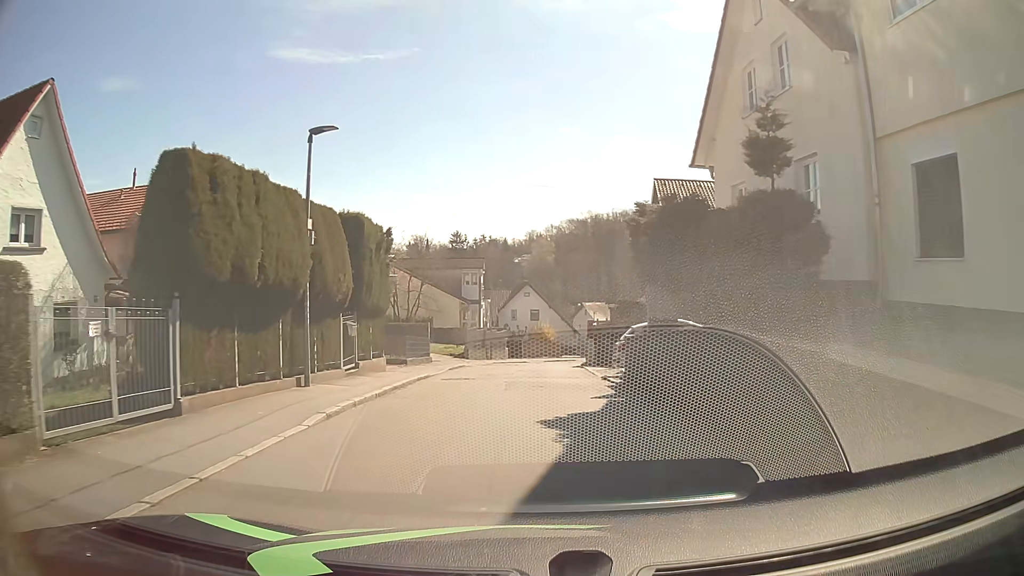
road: residential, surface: asphalt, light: Day
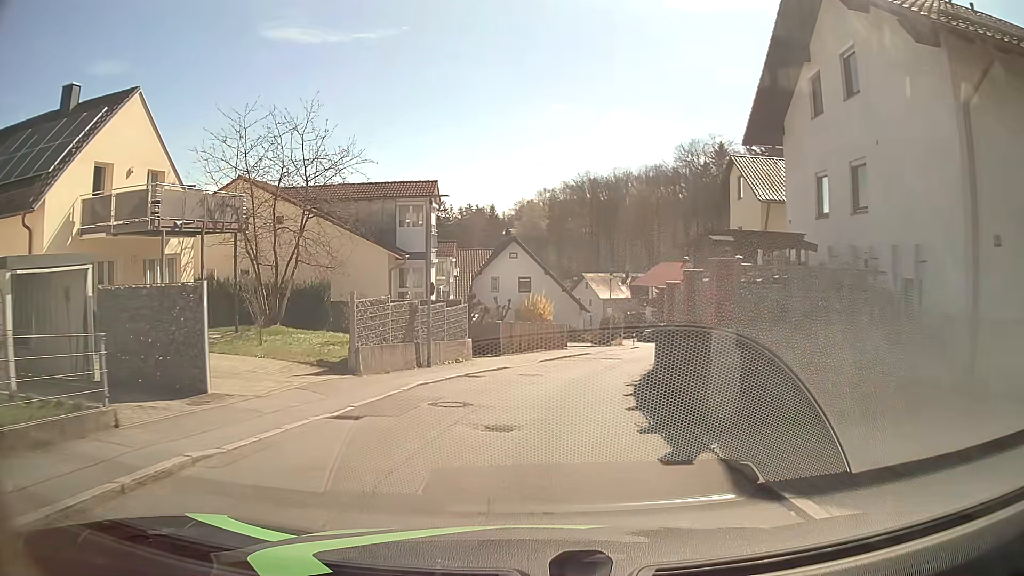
(+0.1, +23.0) m; 0°
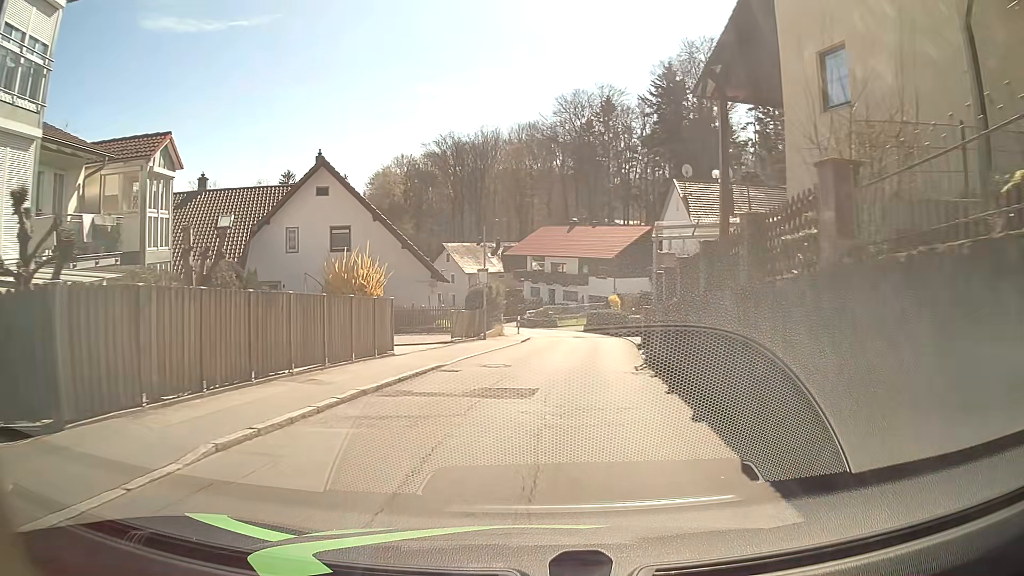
(+2.1, +22.3) m; +12°
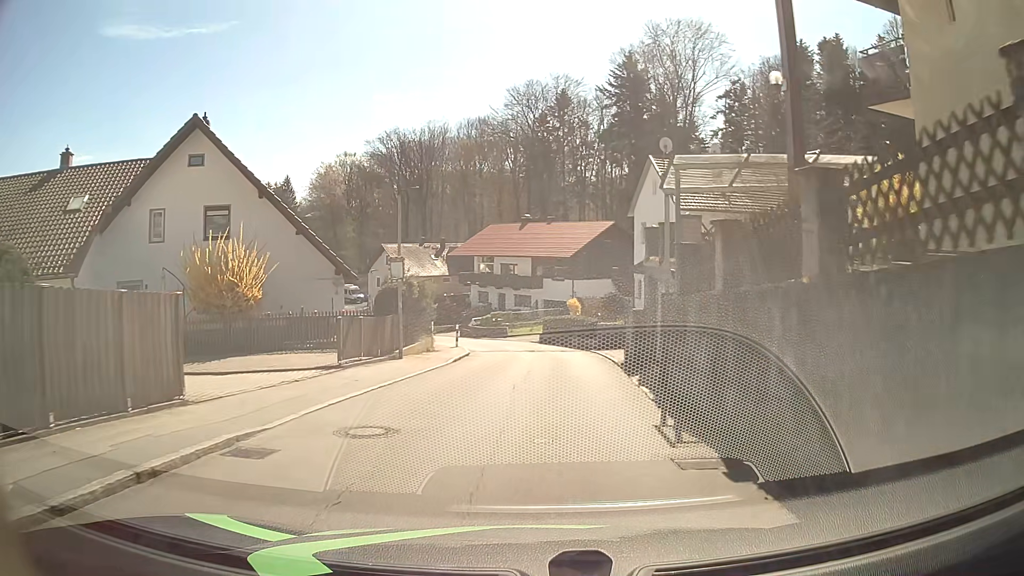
(+0.4, +8.9) m; +4°
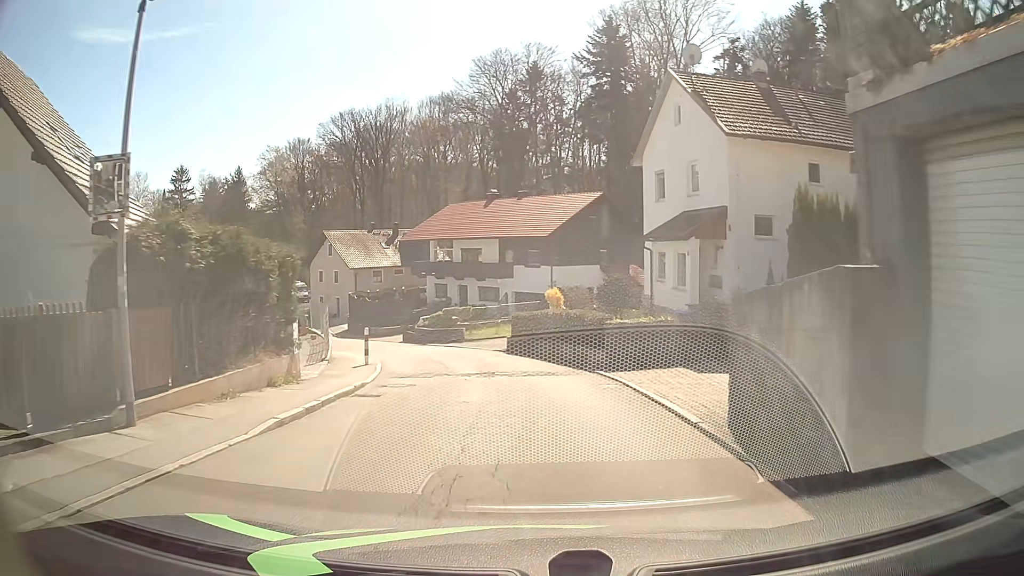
(+0.4, +13.4) m; +3°
(0, +10) (-1, +20) (-4, +29) (-9, +38) (-15, +46) (-21, +55) (-27, +62) (-34, +69) (-41, +76) (-48, +83) m
